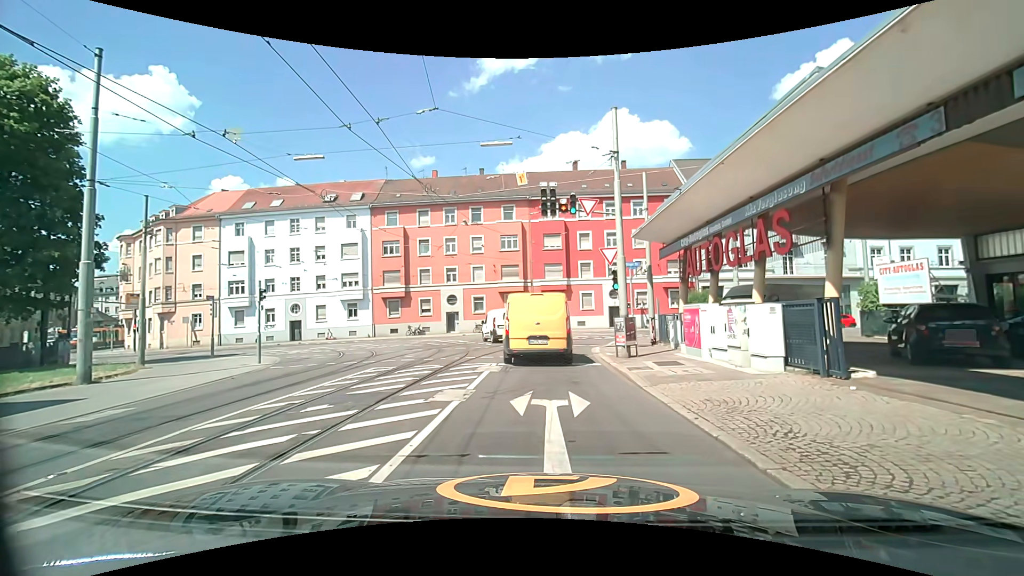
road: tertiary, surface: asphalt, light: Day
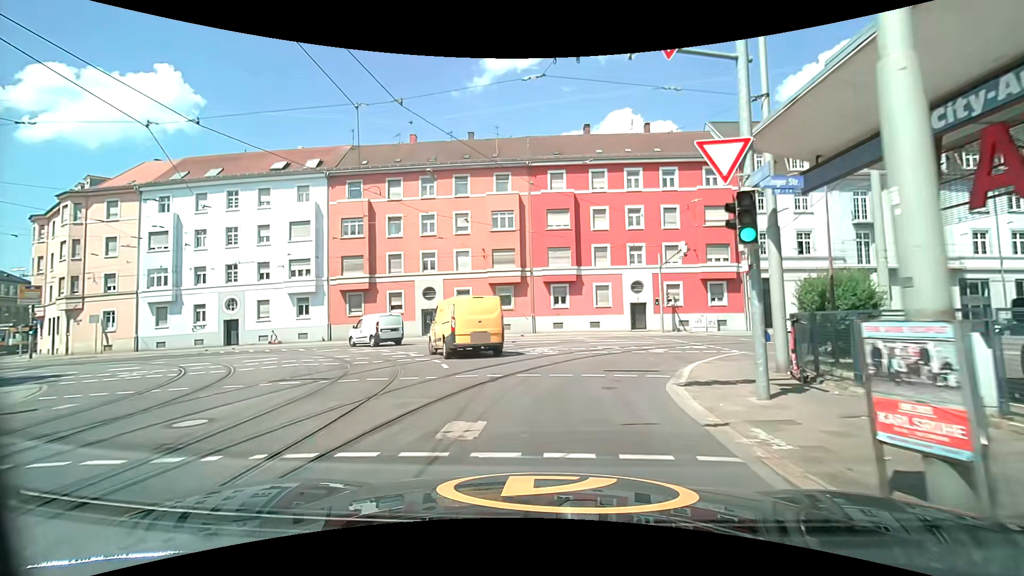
(-0.2, +12.9) m; -1°
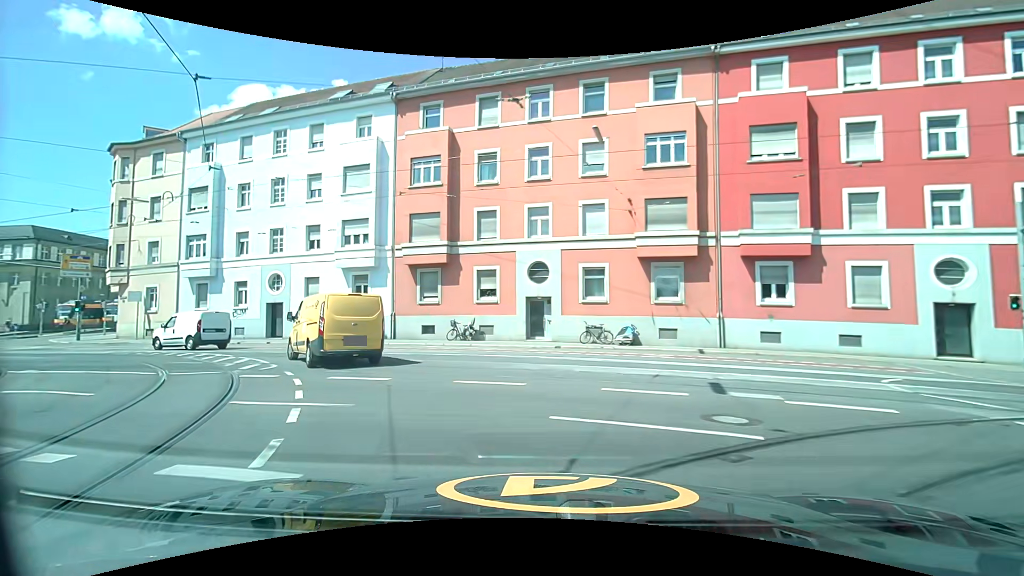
(-1.6, +17.4) m; -16°
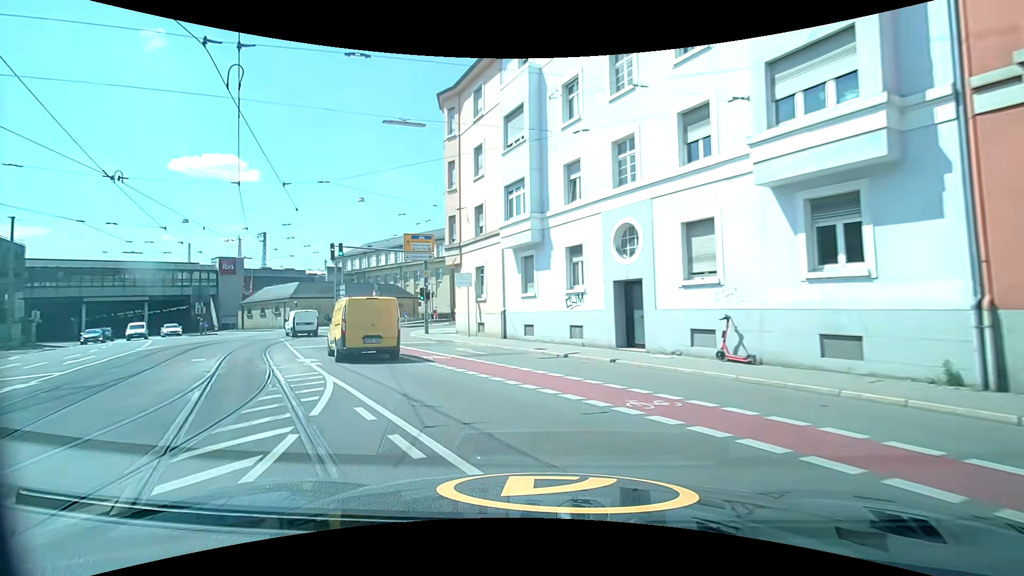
(-6.9, +18.0) m; -43°
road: secondary
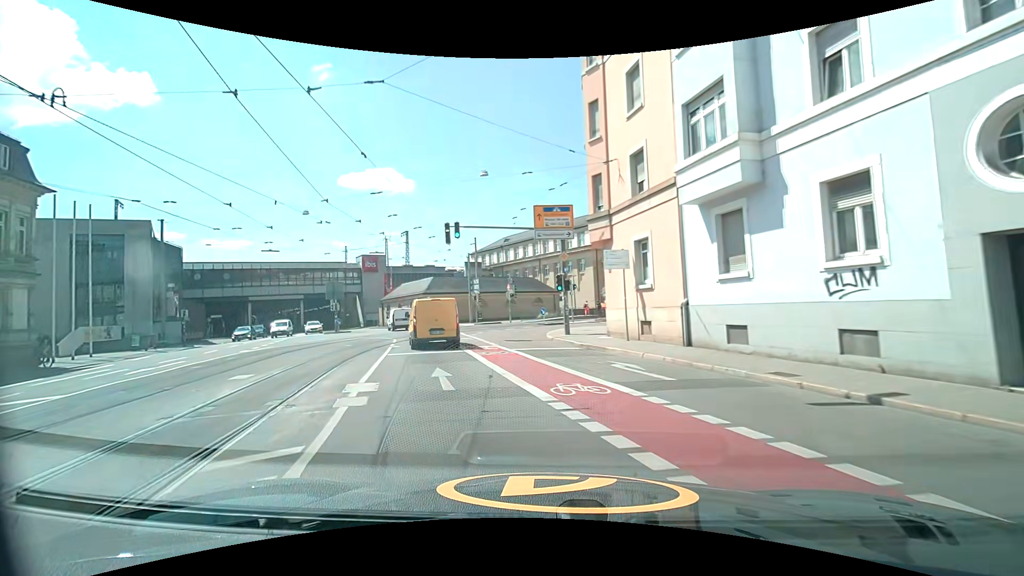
(-1.4, +8.1) m; -17°
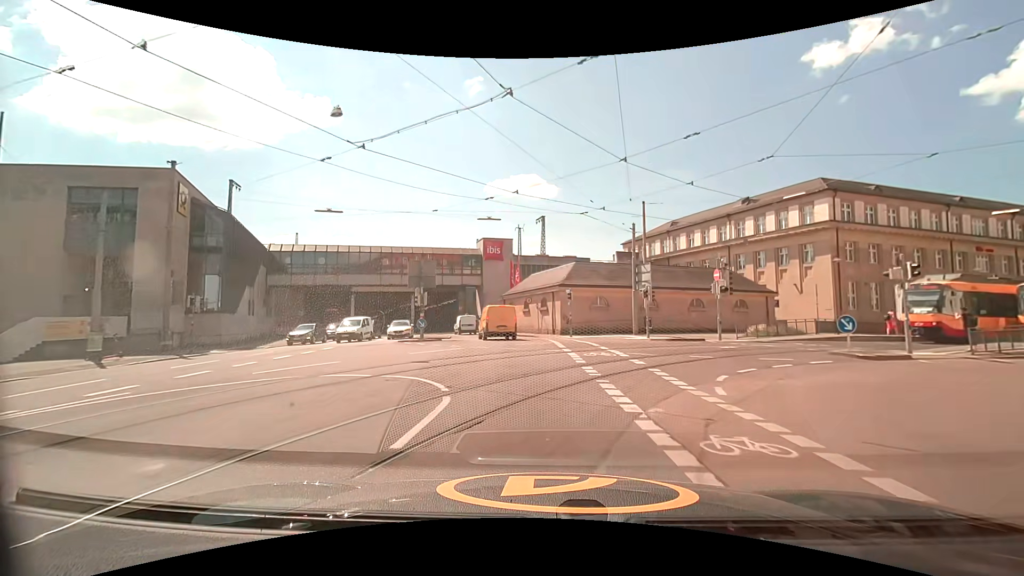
(-4.4, +21.1) m; -15°
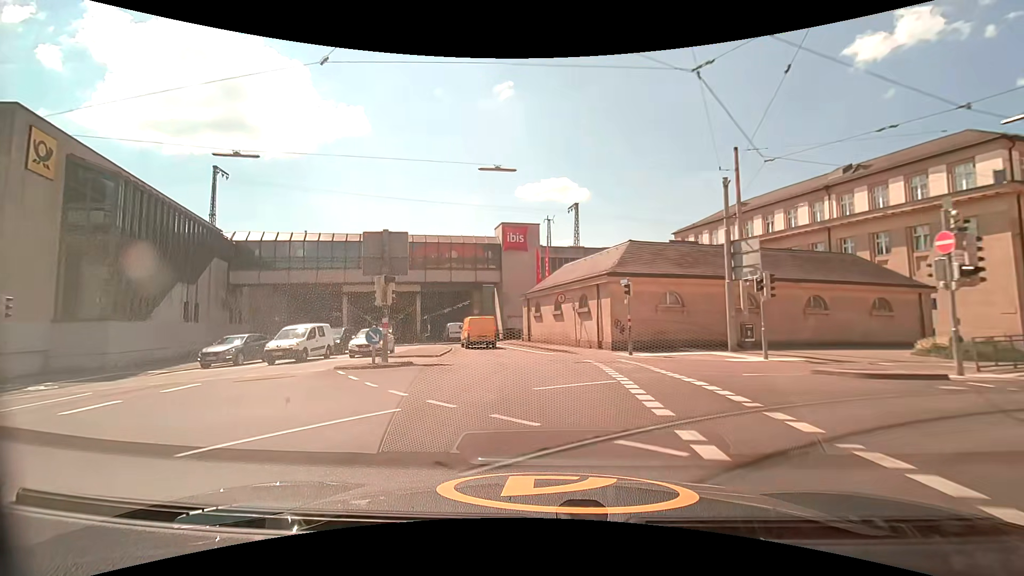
(-0.3, +13.0) m; -4°
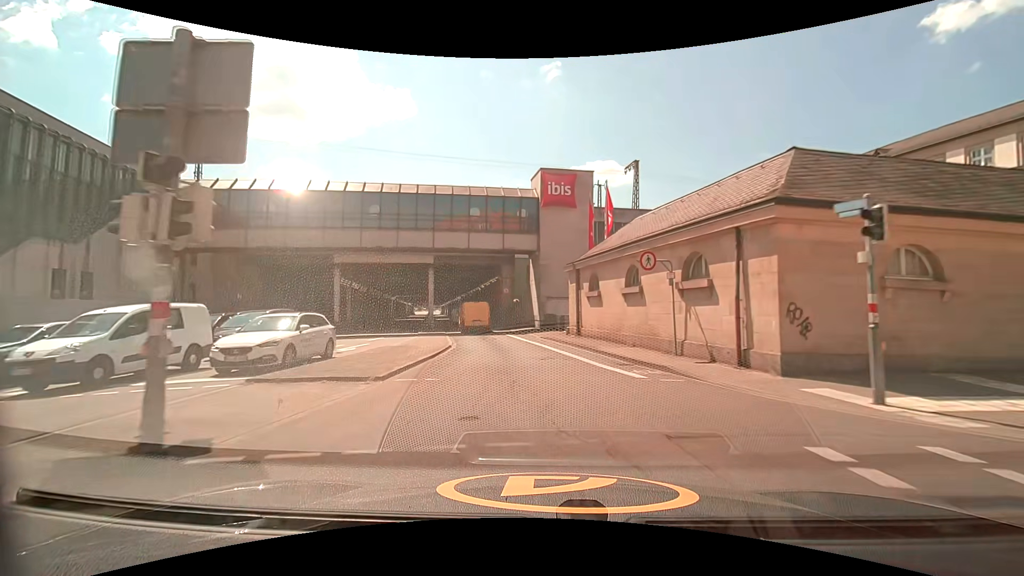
(-0.5, +13.4) m; -4°
